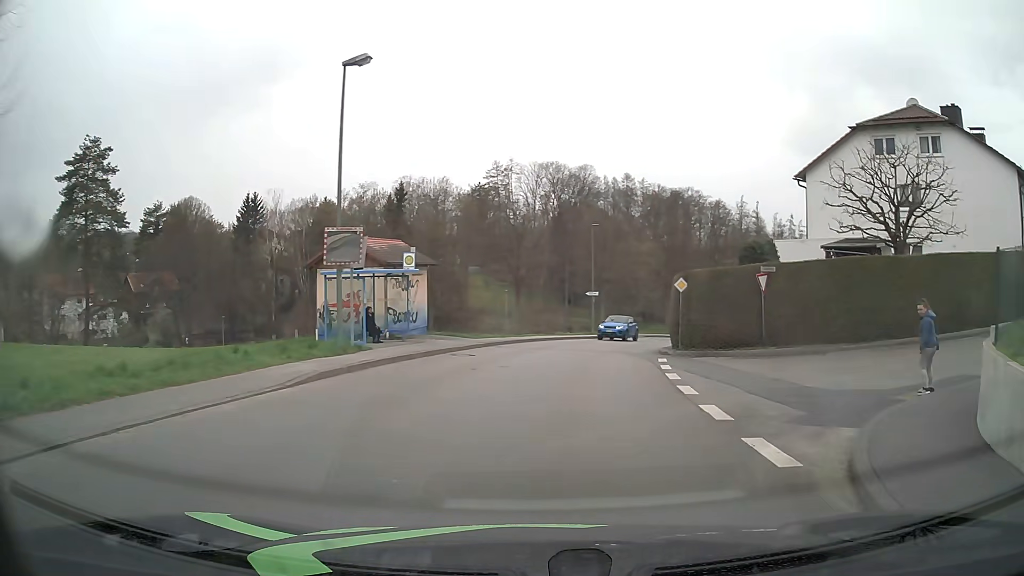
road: unclassified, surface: asphalt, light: Day
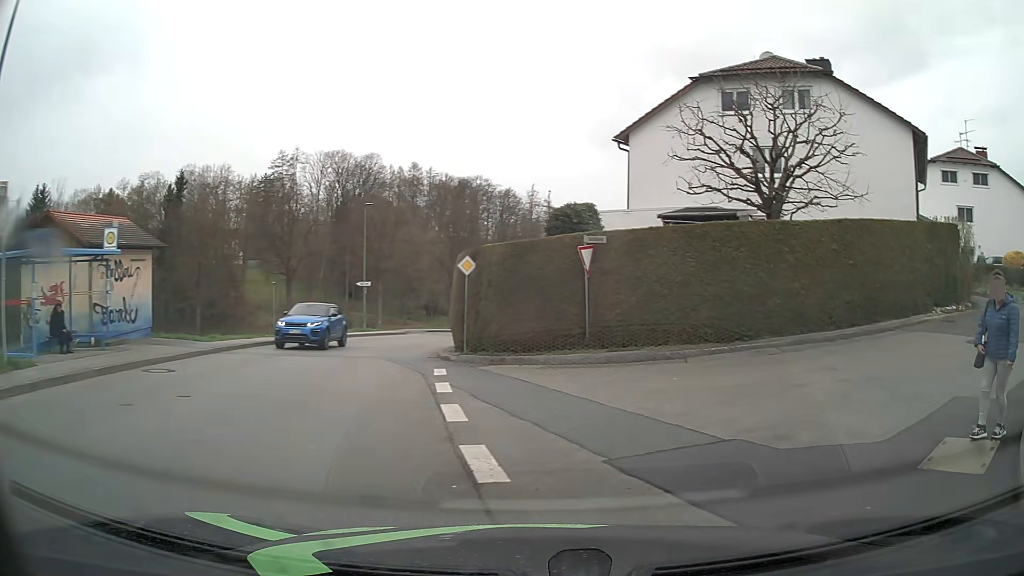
(+0.8, +6.4) m; +18°
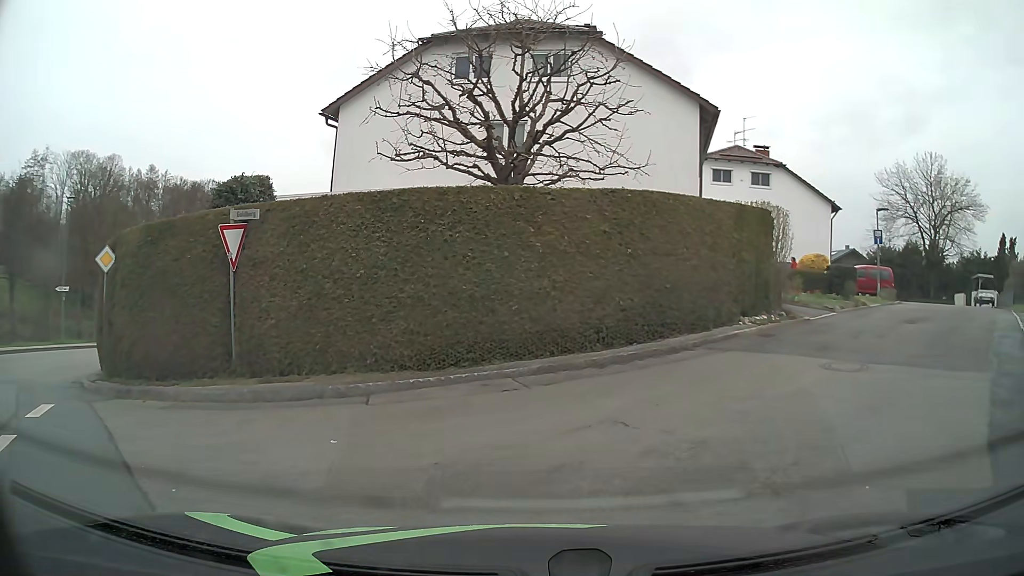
(+0.9, +4.8) m; +21°
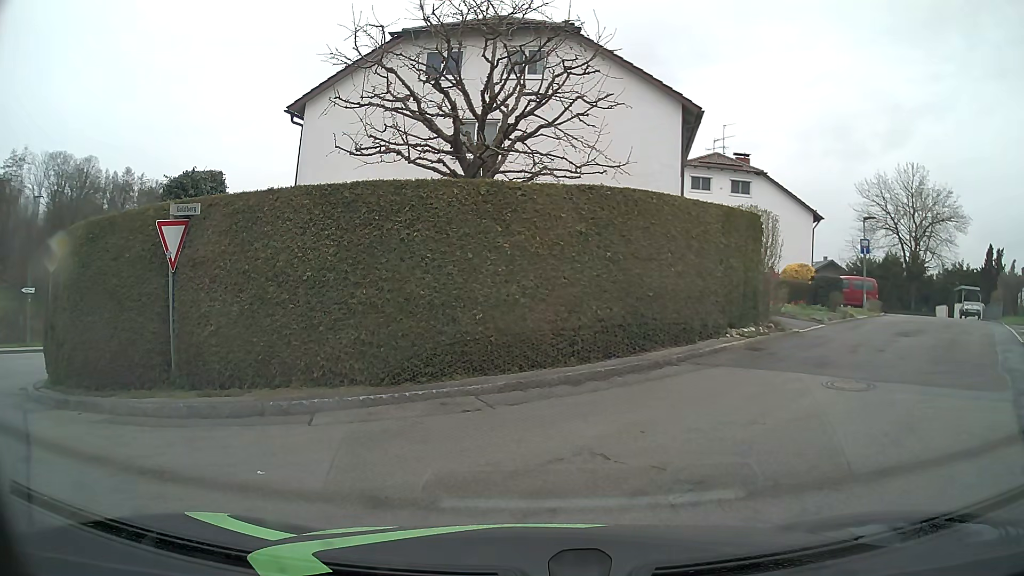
(0.0, +1.1) m; 0°
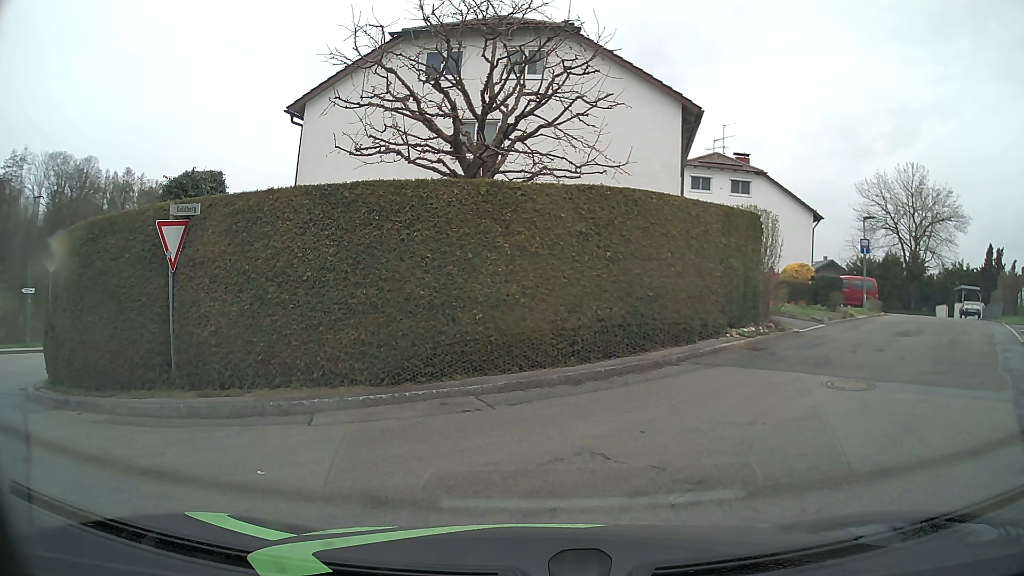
(0.0, 0.0) m; 0°
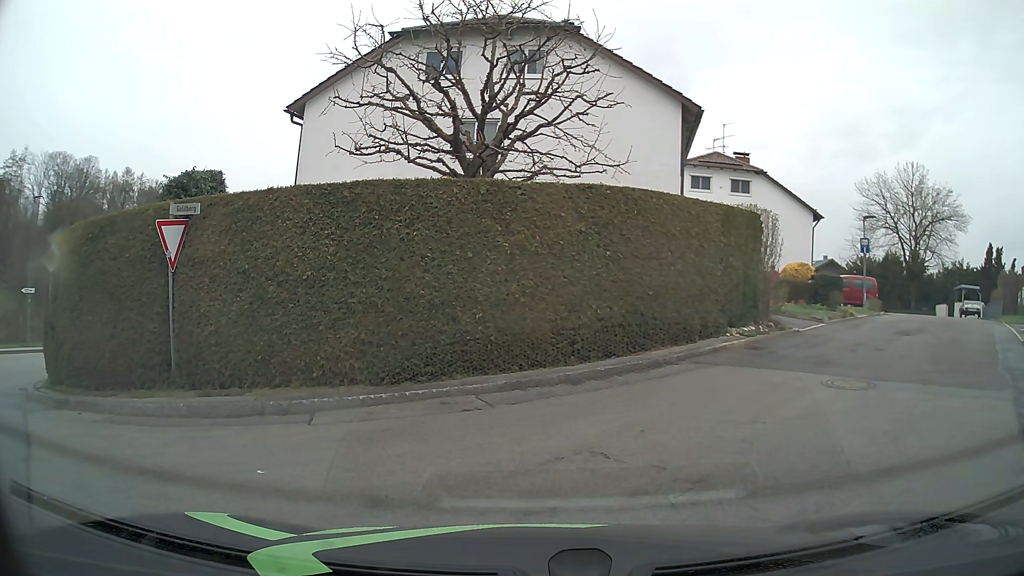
(0.0, 0.0) m; 0°
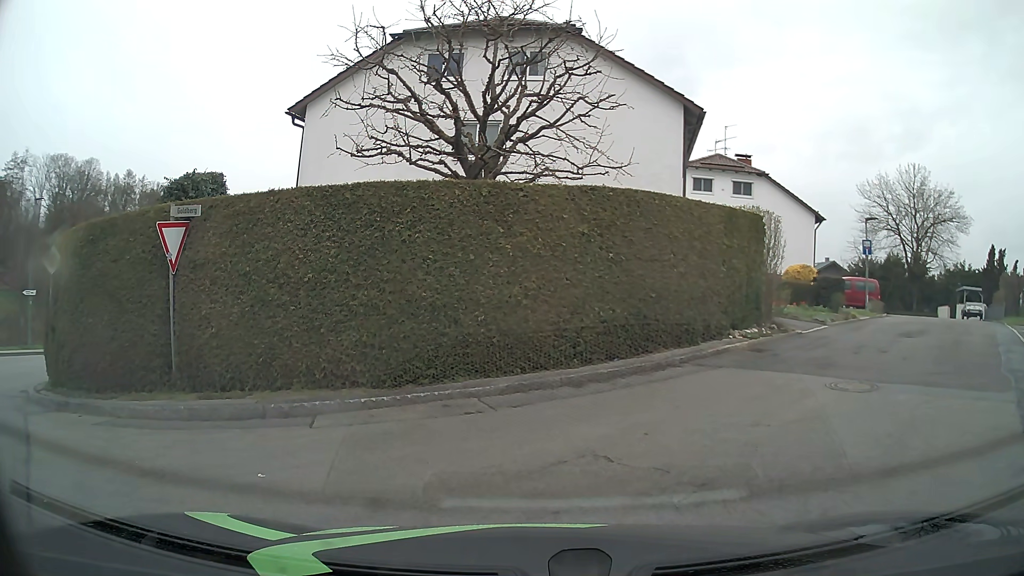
(0.0, 0.0) m; 0°
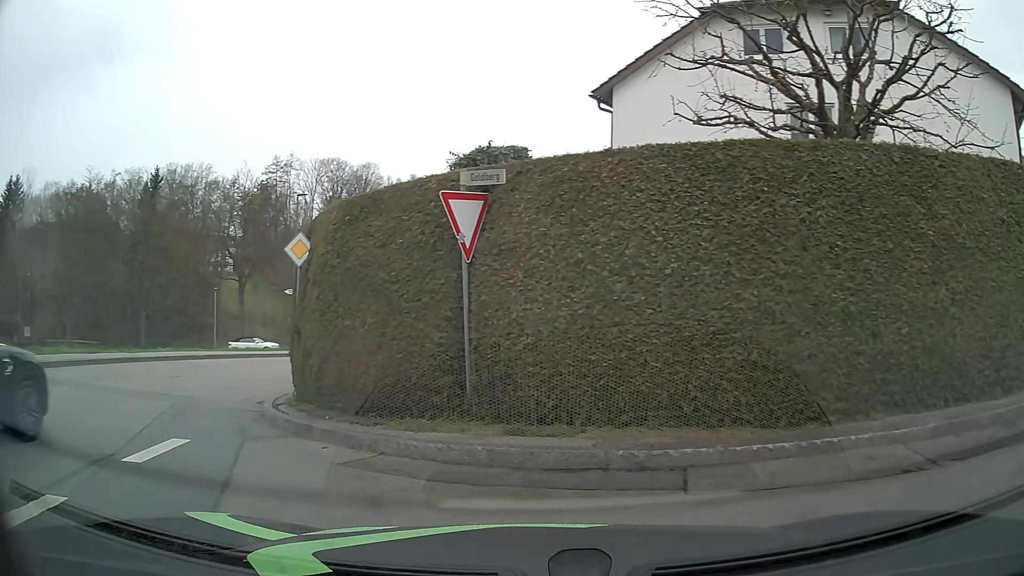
(-0.4, +2.8) m; -24°
(-4, +9) (-6, +18) (-5, +28) (-4, +38) (-2, +48) (+1, +58) (+5, +67) (+9, +76) (+13, +85) (+17, +94) m
